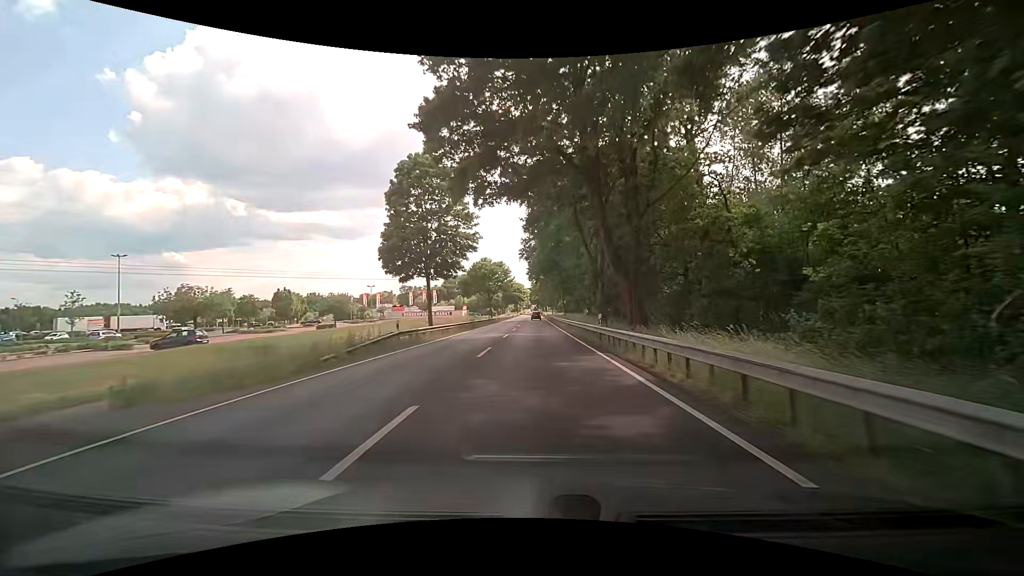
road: primary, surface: asphalt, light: Day
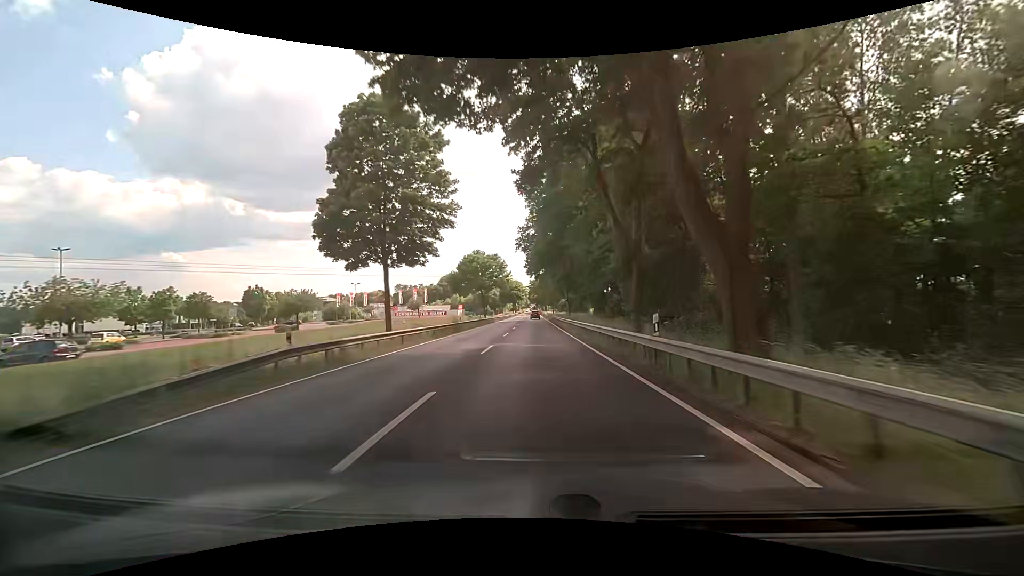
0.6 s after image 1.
(+0.2, +10.8) m; +1°
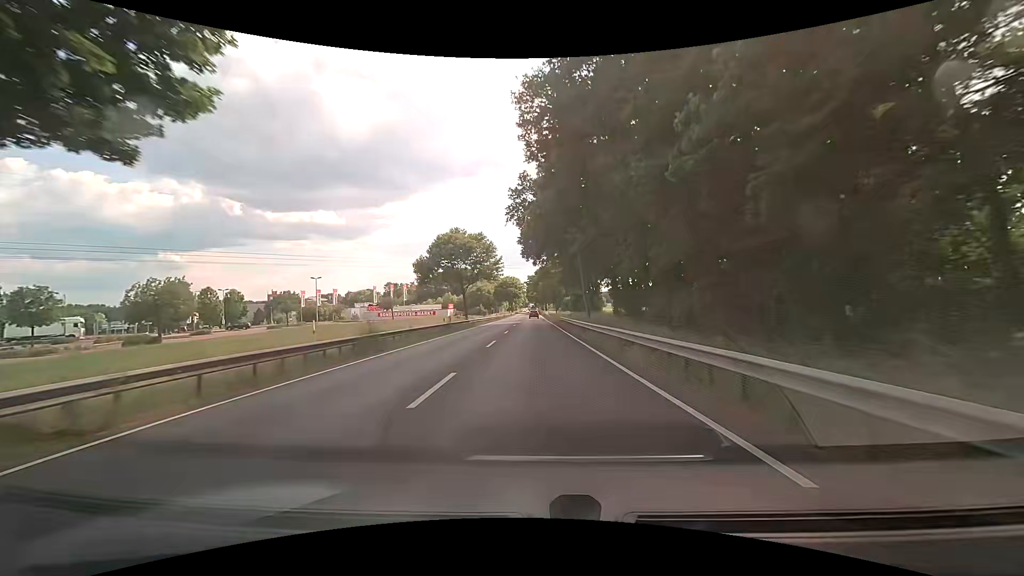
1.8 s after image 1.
(-0.1, +21.4) m; 0°
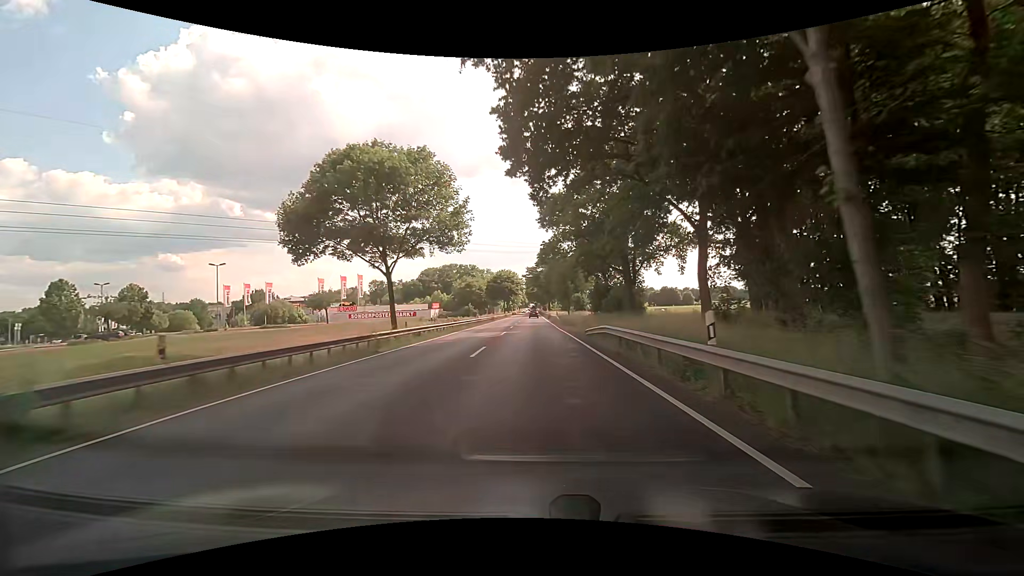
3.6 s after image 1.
(-0.1, +31.6) m; 0°
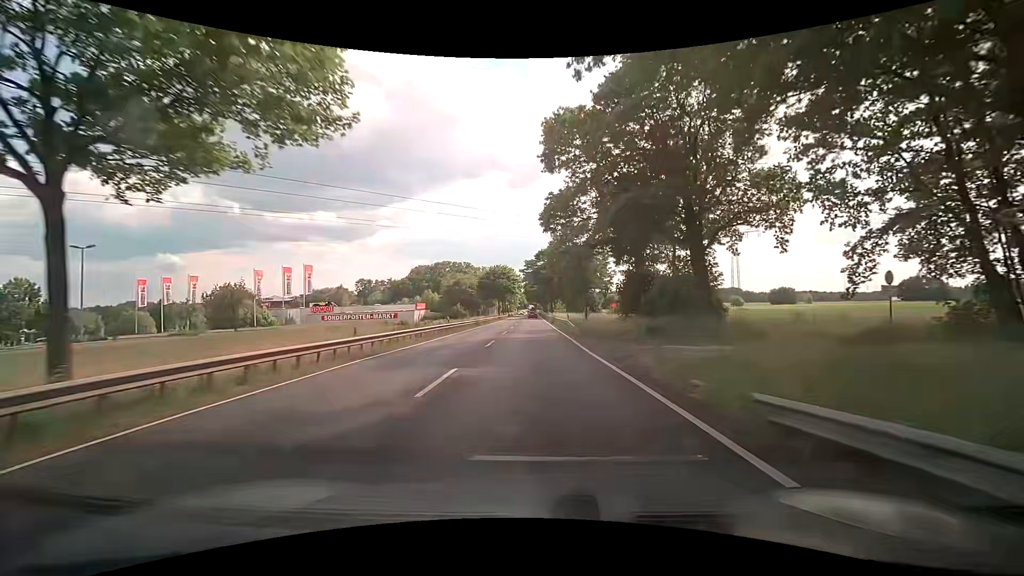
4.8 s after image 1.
(+0.1, +20.7) m; 0°
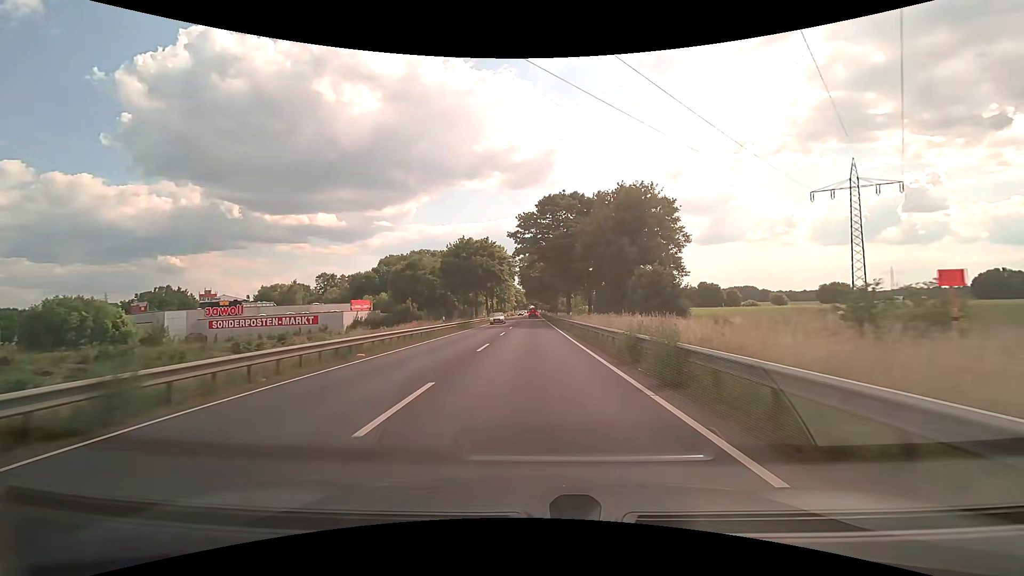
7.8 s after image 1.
(+0.1, +50.5) m; 0°
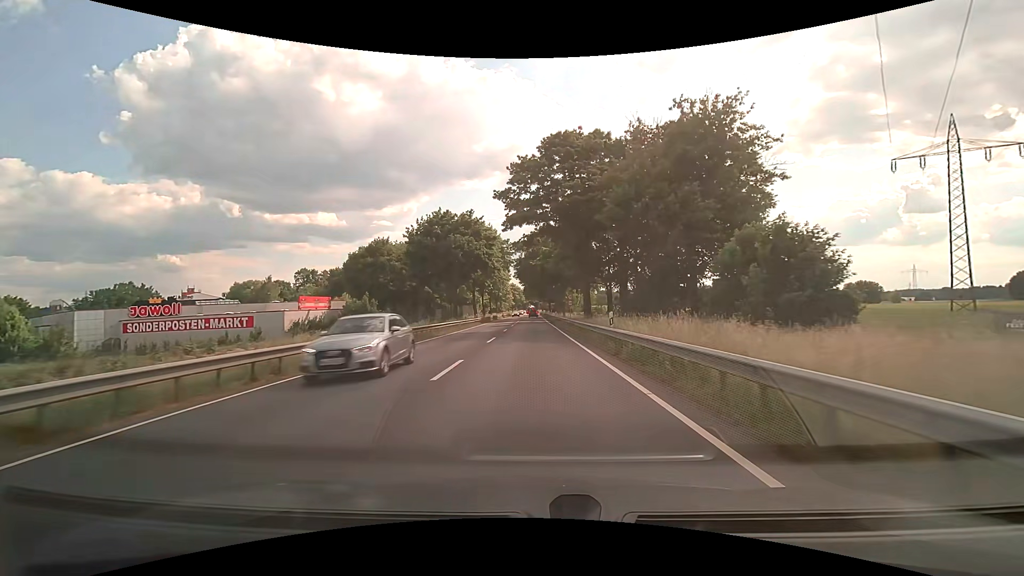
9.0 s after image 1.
(0.0, +19.8) m; 0°
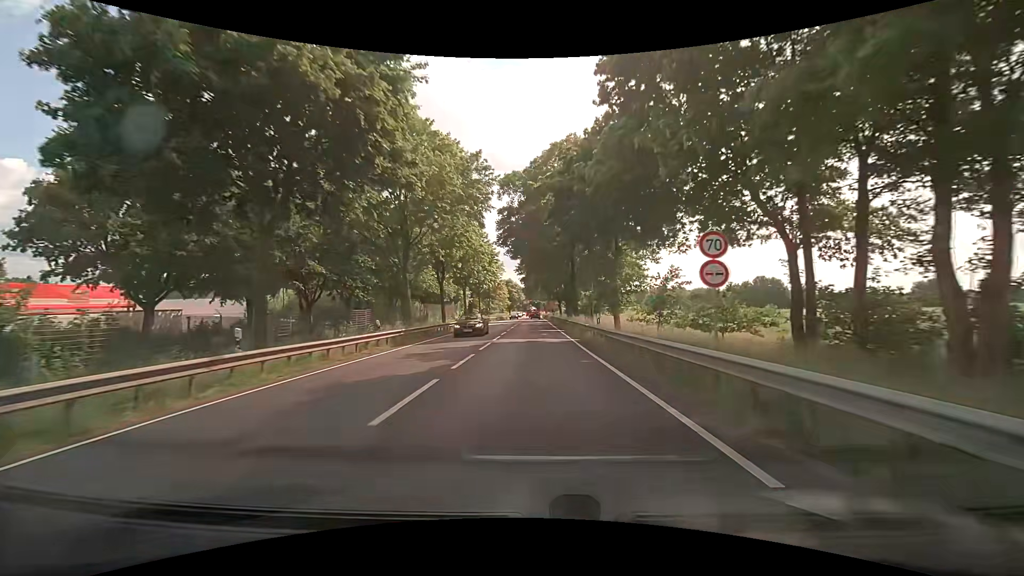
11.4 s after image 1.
(-0.1, +39.8) m; 0°
(0, +10) (0, +20) (0, +30) (0, +40) (0, +50) (0, +60) (0, +70) (+1, +80) (+1, +90) (+1, +100) m
